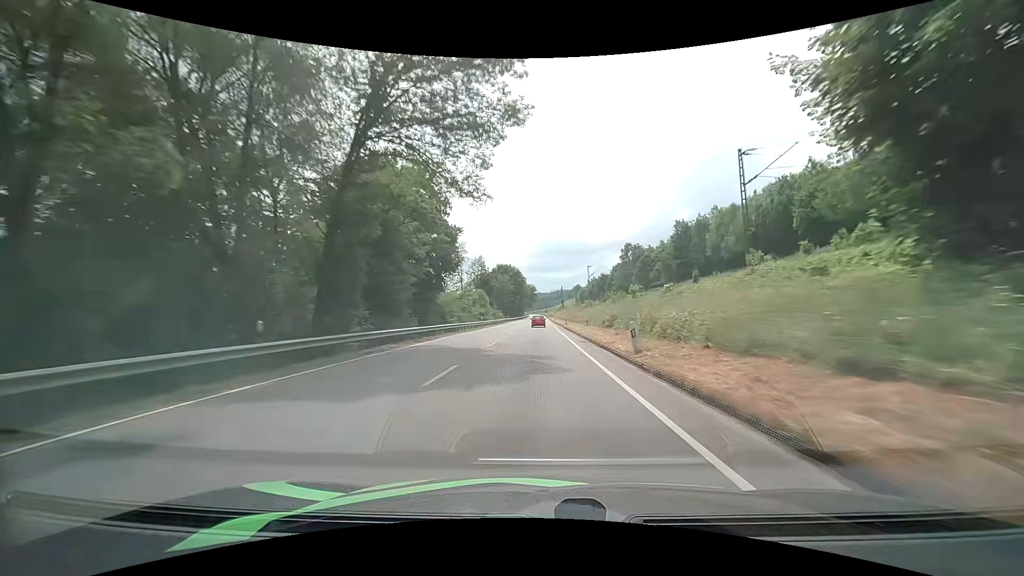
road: primary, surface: asphalt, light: Day
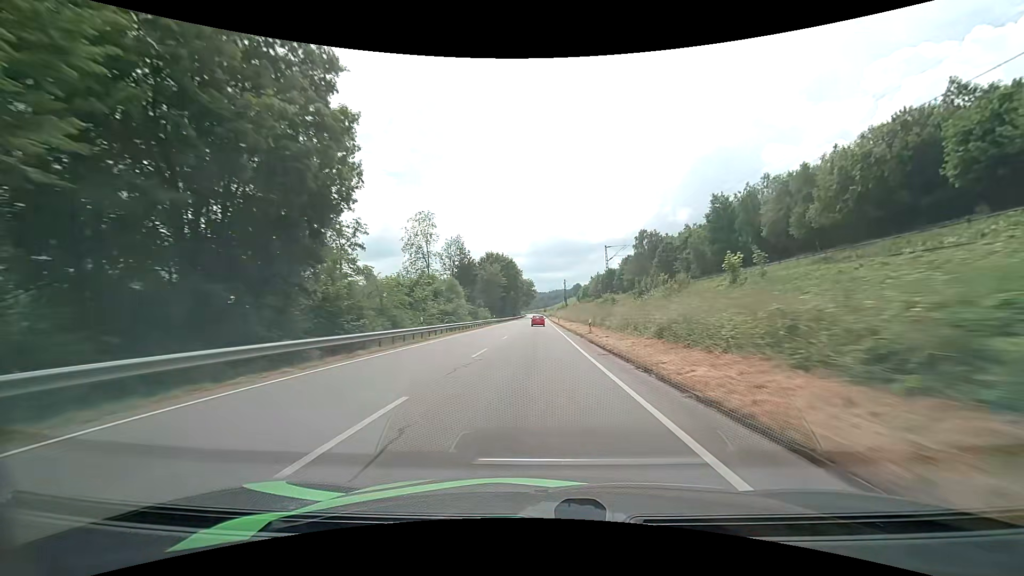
(+0.1, +29.7) m; 0°
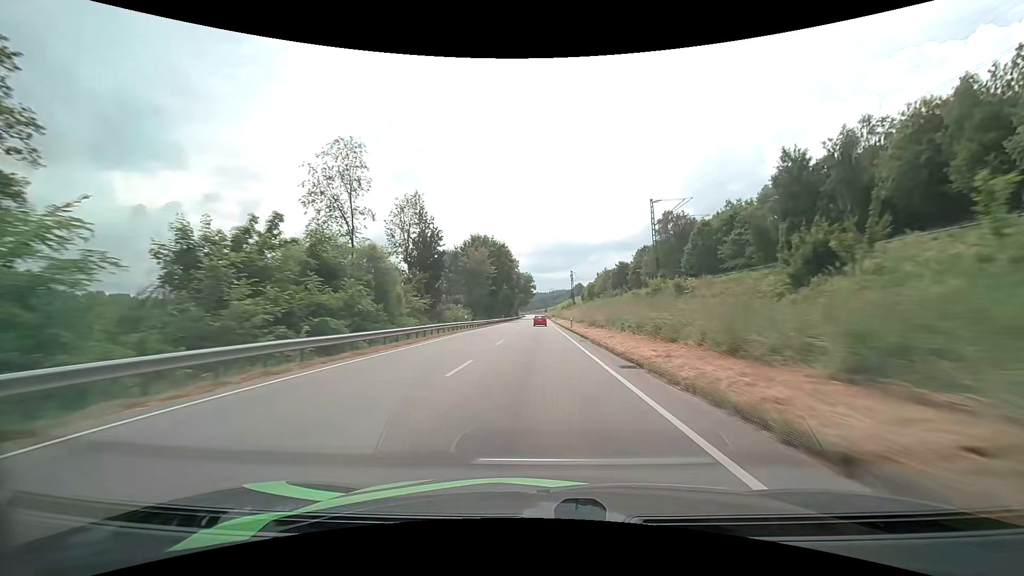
(0.0, +30.0) m; 0°
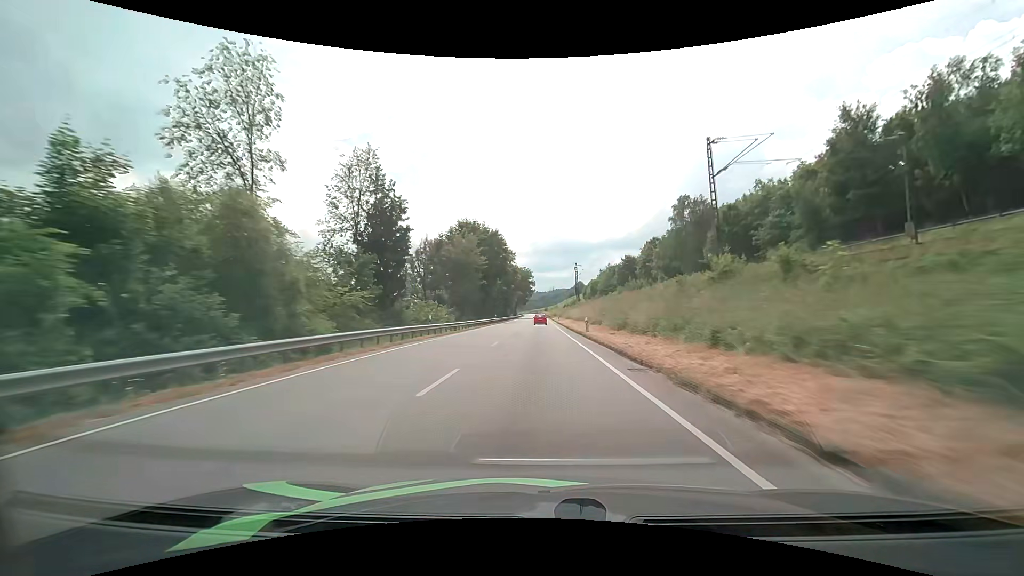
(0.0, +15.2) m; 0°
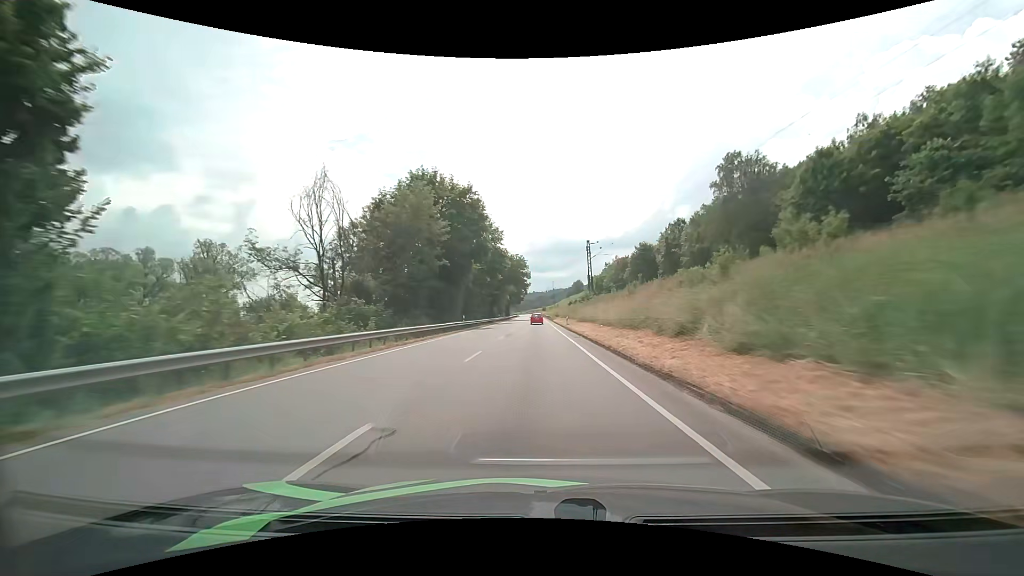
(+0.1, +30.6) m; 0°
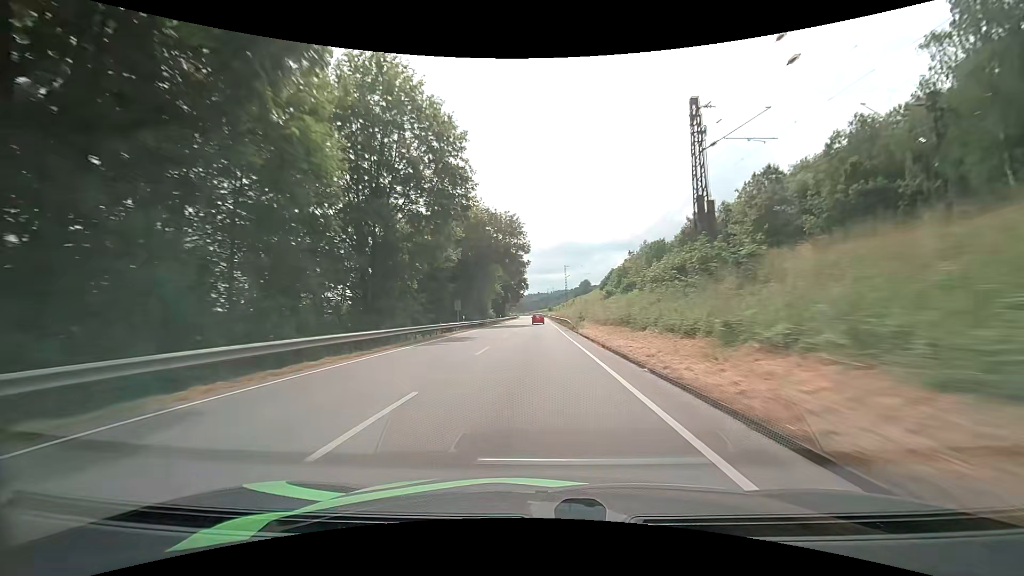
(0.0, +46.5) m; 0°
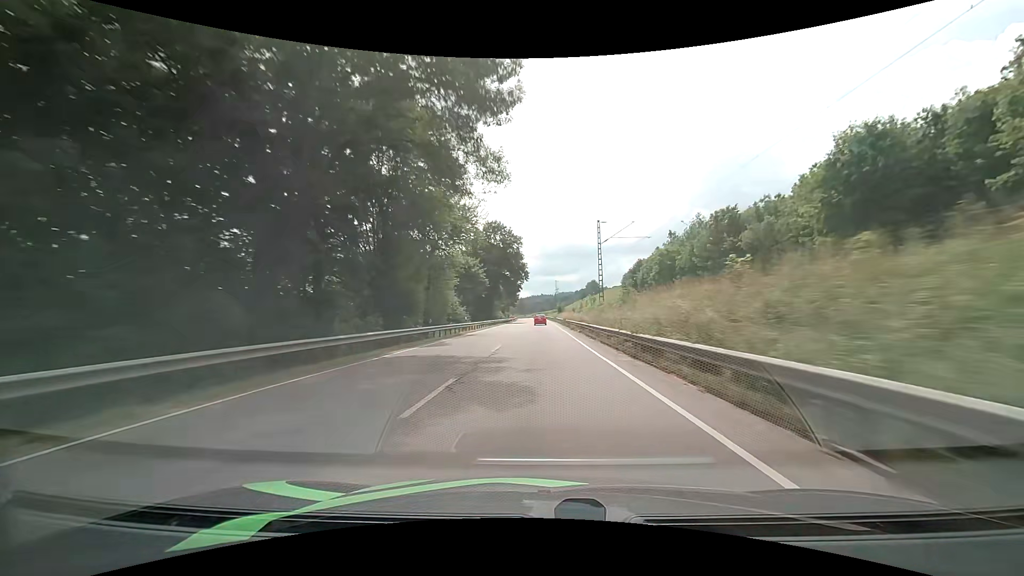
(-0.3, +47.2) m; 0°
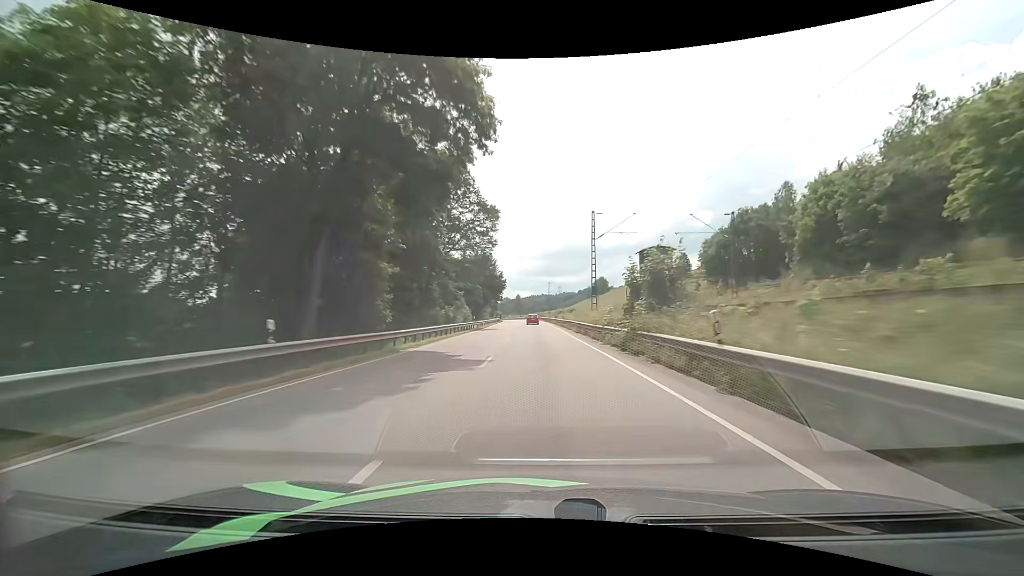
(0.0, +79.6) m; 0°
(0, +10) (0, +20) (0, +30) (0, +40) (0, +50) (0, +60) (-1, +70) (-1, +80) (-1, +90) (-2, +100) m
